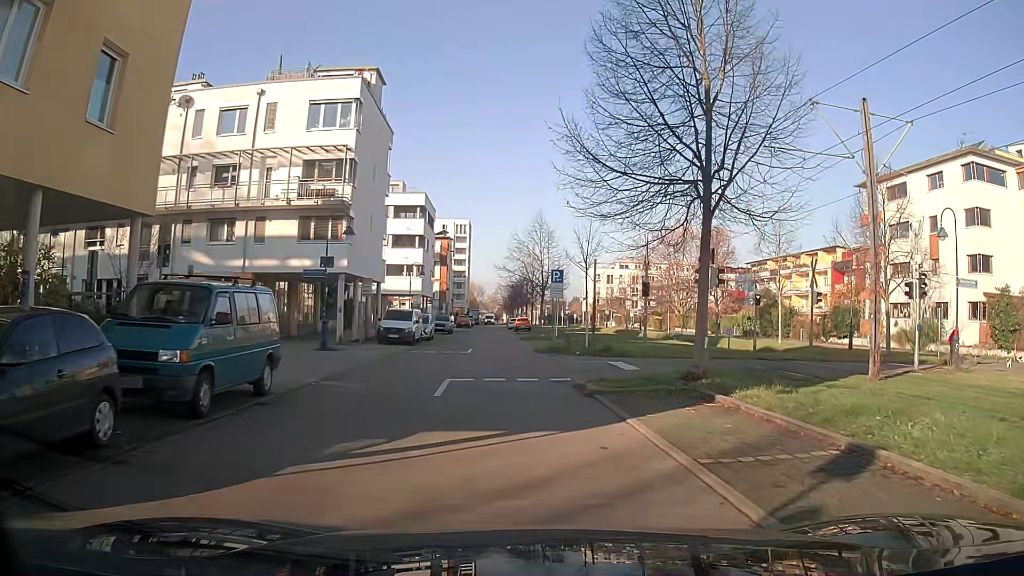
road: residential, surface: asphalt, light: Day
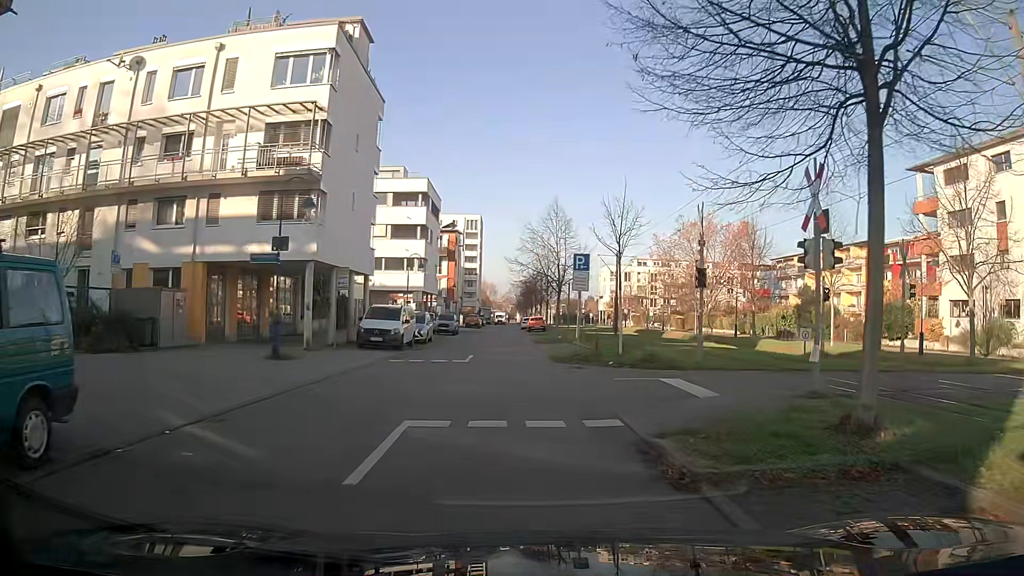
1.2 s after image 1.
(-0.1, +6.7) m; -2°
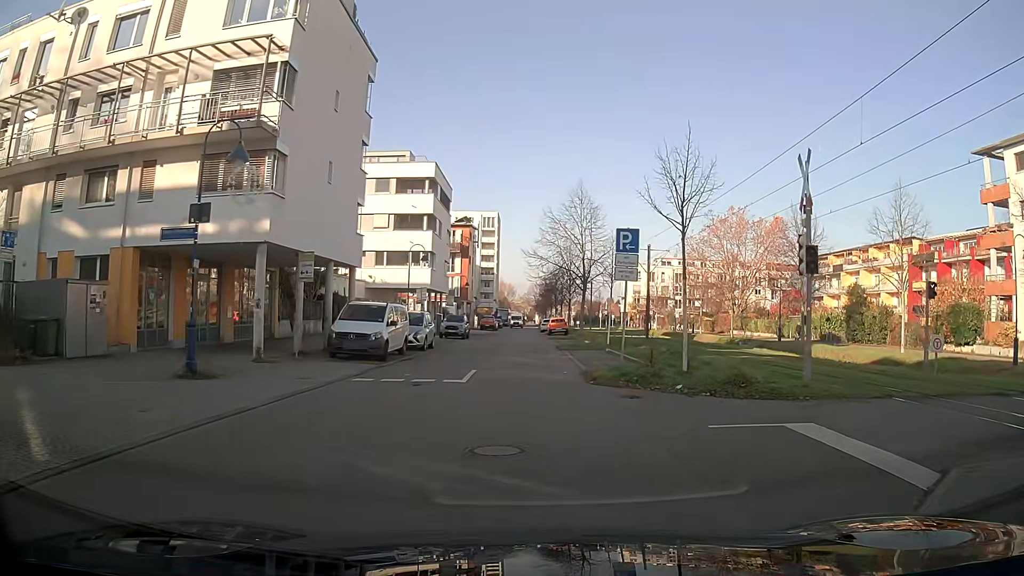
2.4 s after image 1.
(-0.1, +6.7) m; -2°
(0, +10) (0, +20) (0, +30) (+1, +40) (+1, +50) (0, +60) (0, +70) (+1, +80) (+1, +90) (+1, +100) m
